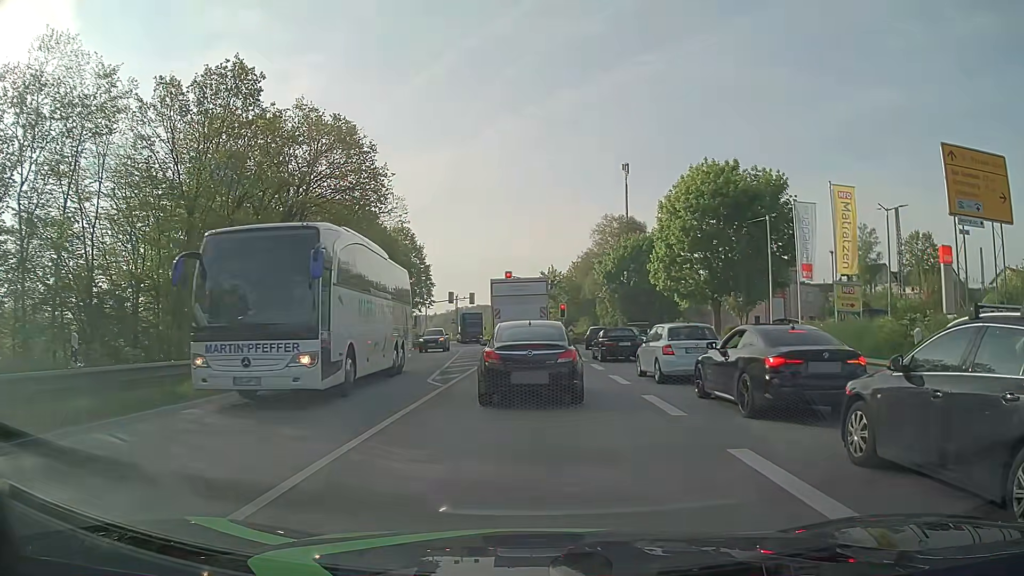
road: primary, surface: asphalt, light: Day
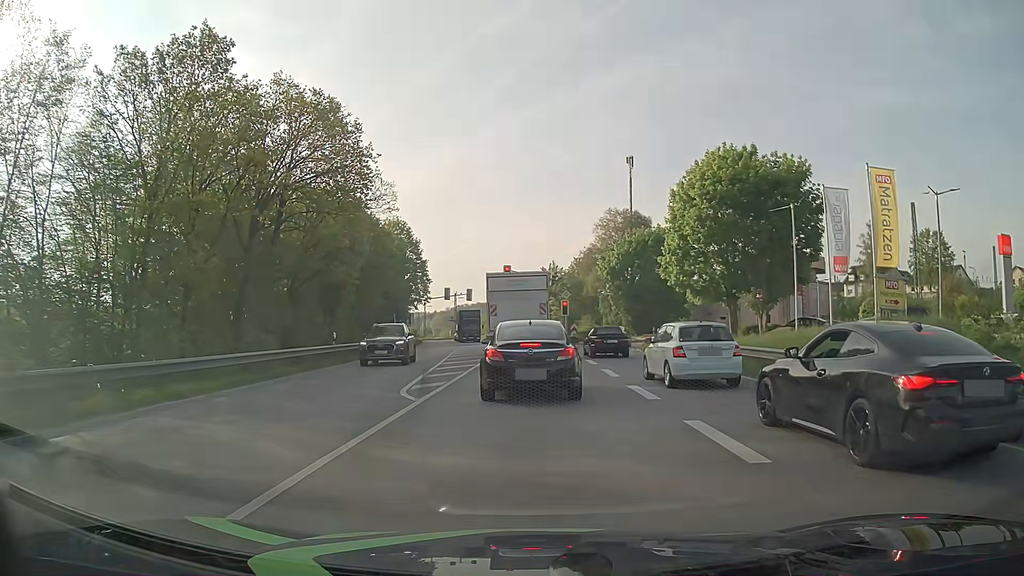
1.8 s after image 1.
(-0.1, +3.8) m; 0°
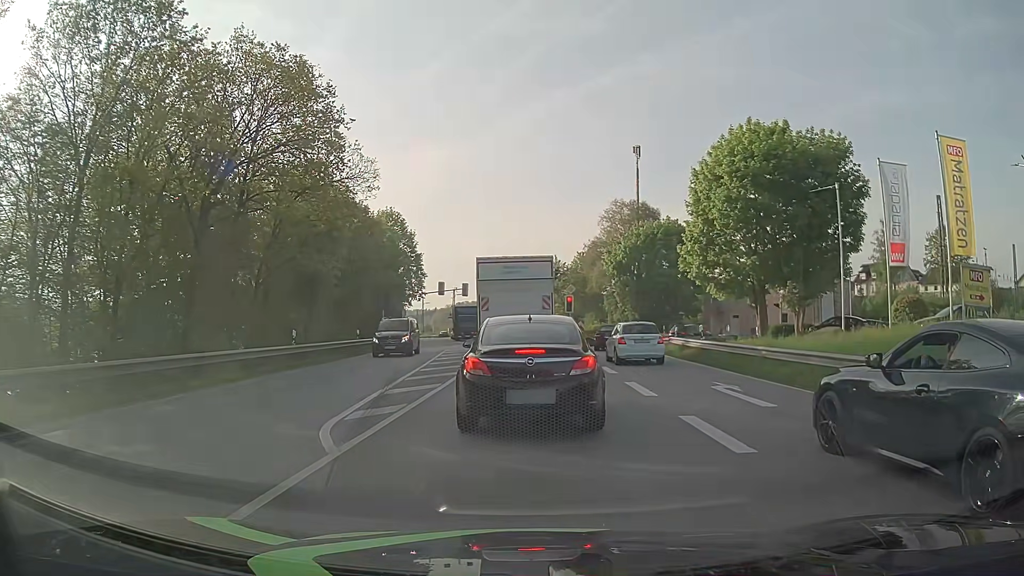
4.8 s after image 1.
(-0.1, +5.4) m; -2°
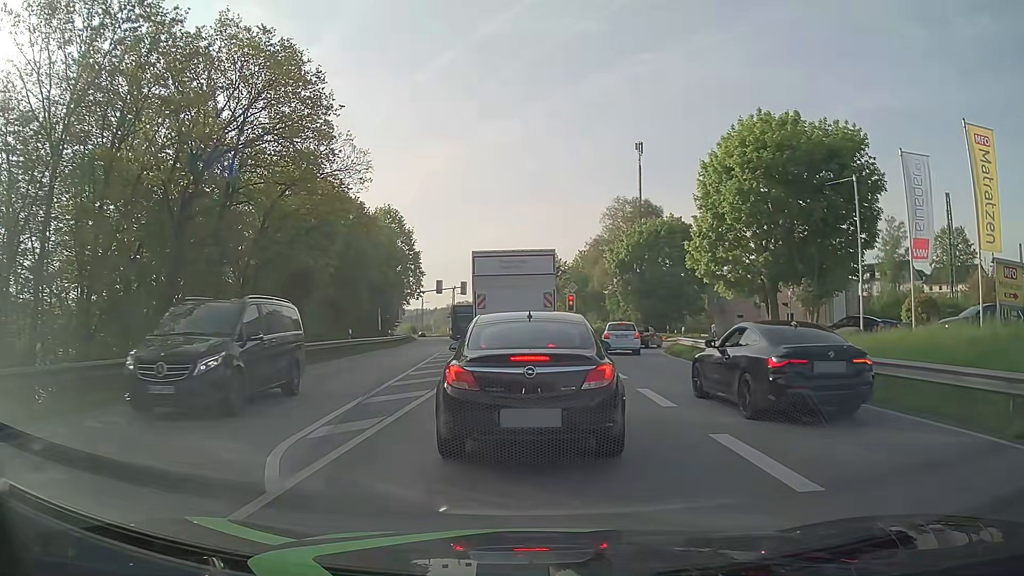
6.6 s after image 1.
(0.0, +1.7) m; 0°
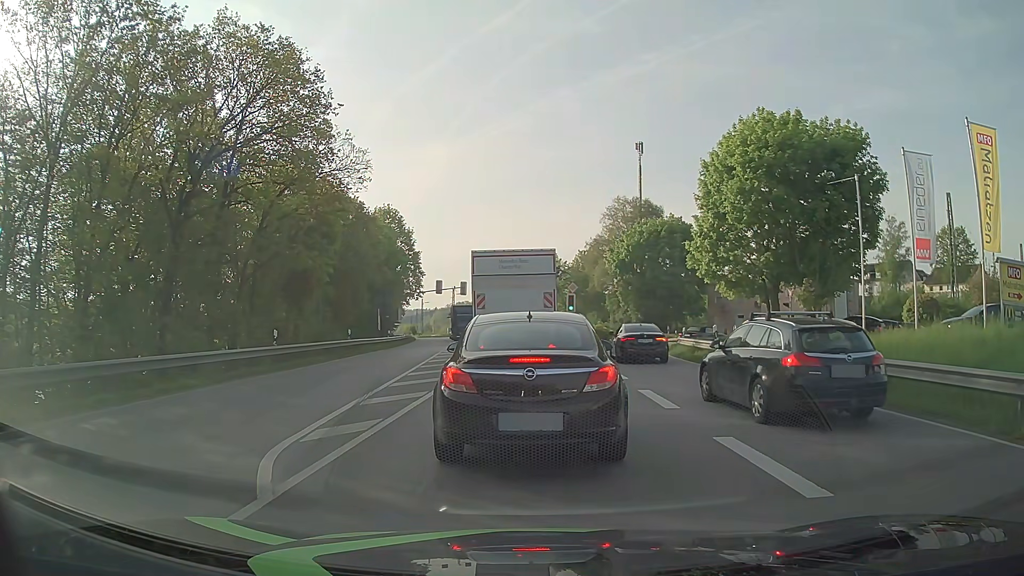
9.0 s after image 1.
(0.0, +0.3) m; 0°
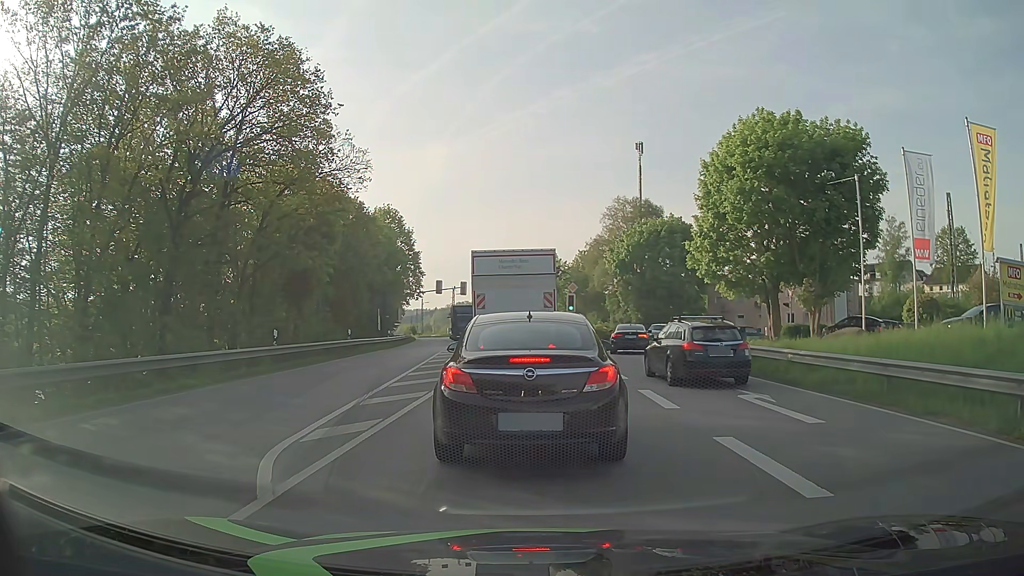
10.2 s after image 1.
(0.0, 0.0) m; 0°
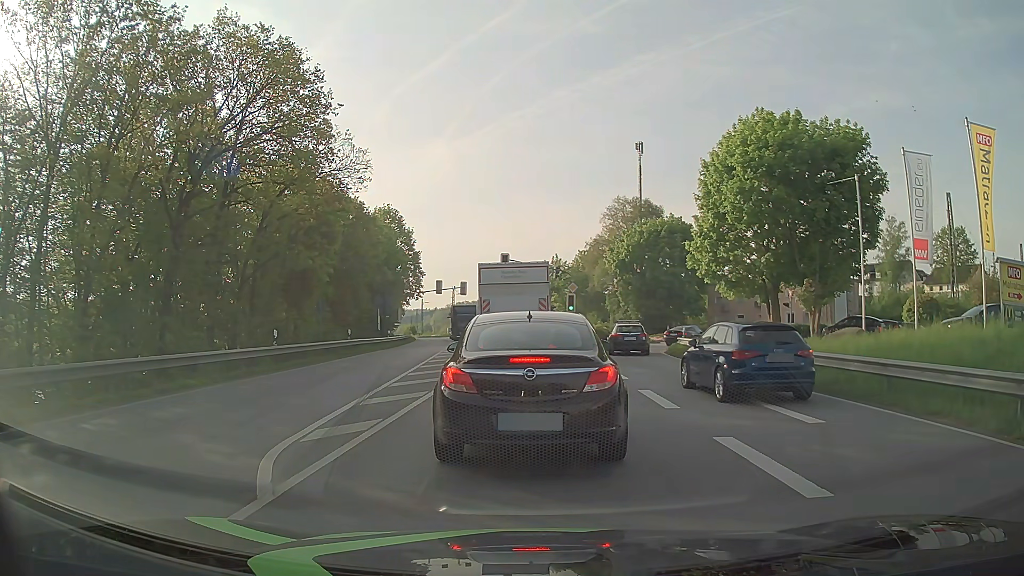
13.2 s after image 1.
(0.0, 0.0) m; 0°
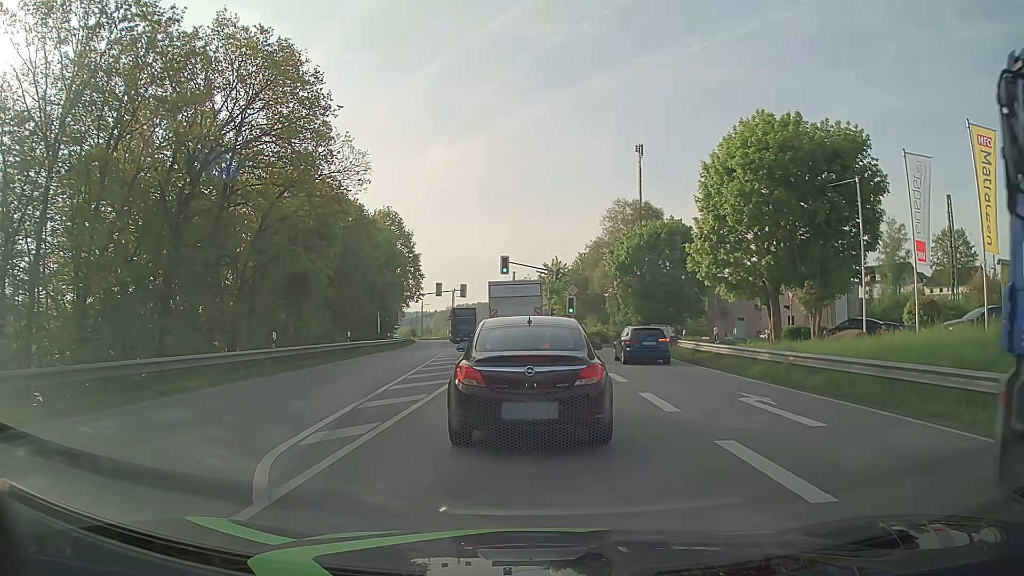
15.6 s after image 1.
(0.0, +0.1) m; 0°
(0, +10) (0, +20) (0, +30) (0, +40) (0, +50) (0, +60) (-1, +70) (-2, +80) (-3, +90) (-5, +100) m
